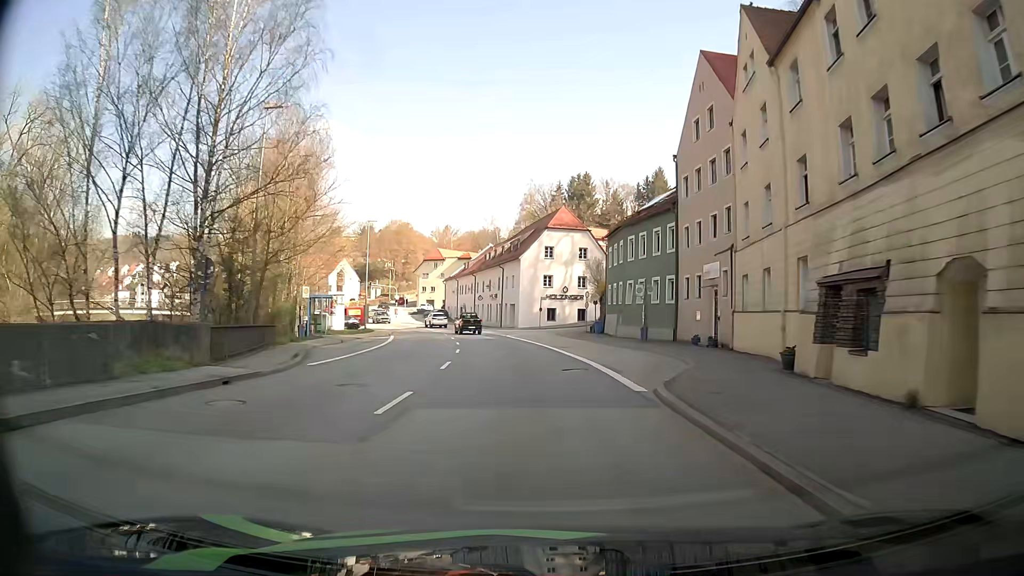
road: primary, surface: asphalt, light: Day
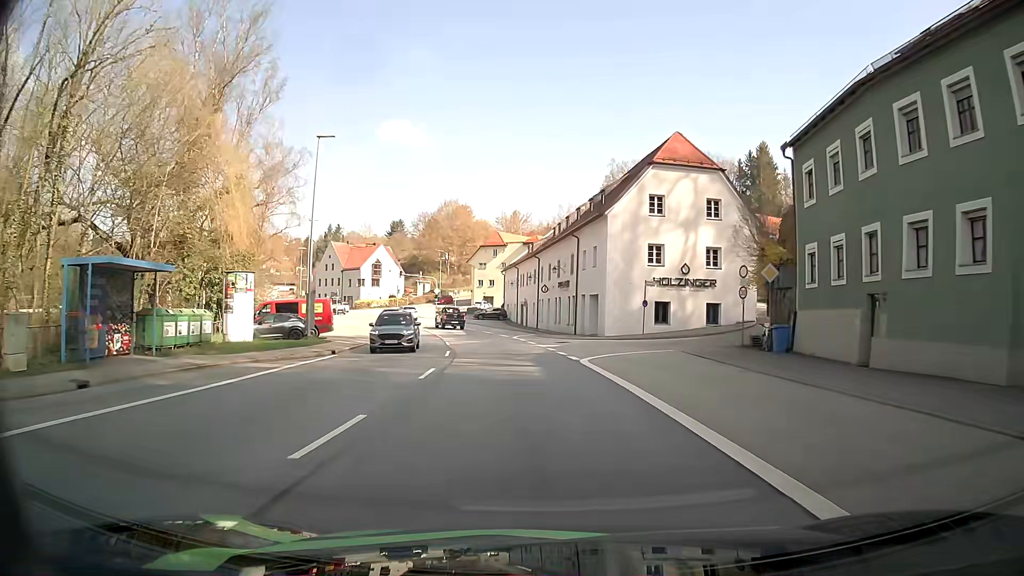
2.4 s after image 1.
(-1.4, +30.9) m; -6°
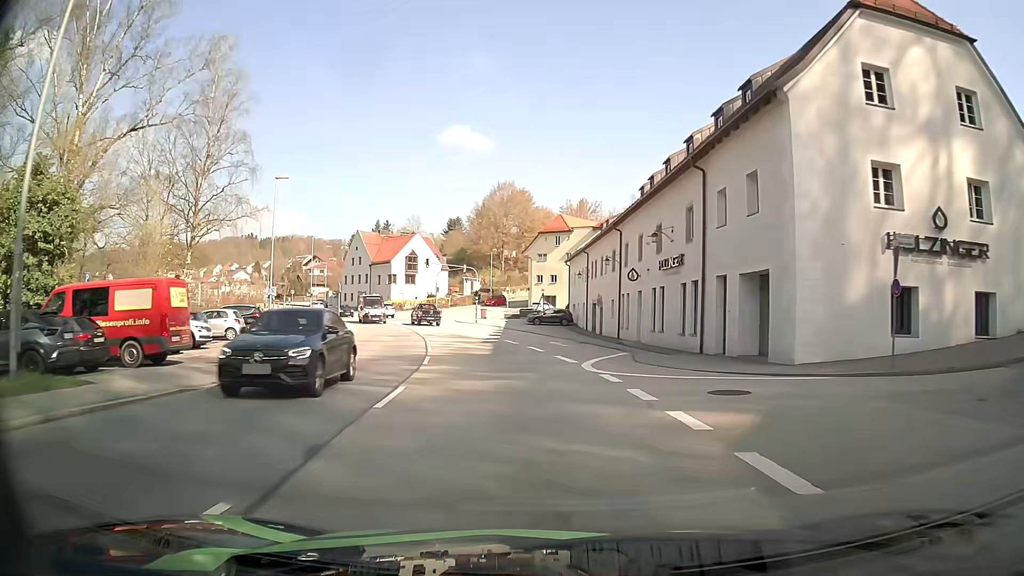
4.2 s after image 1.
(-1.2, +23.1) m; -6°
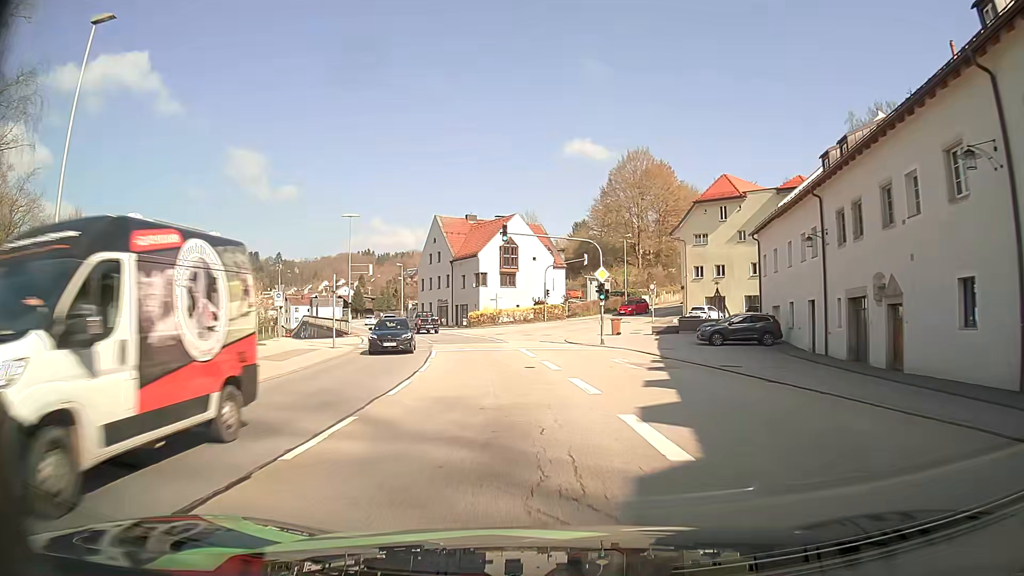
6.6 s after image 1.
(-2.4, +30.7) m; -10°
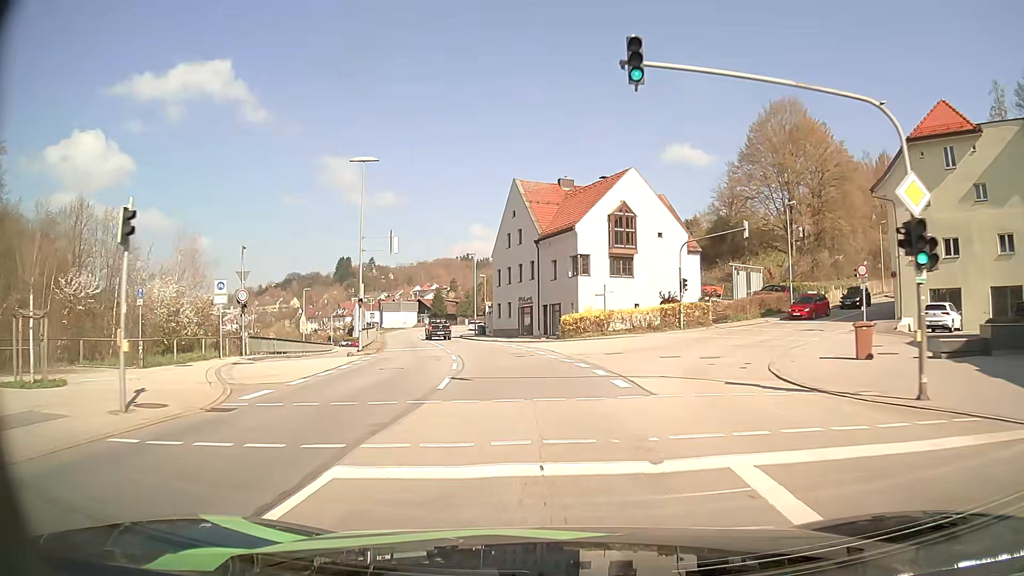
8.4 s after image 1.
(-2.0, +23.3) m; -10°
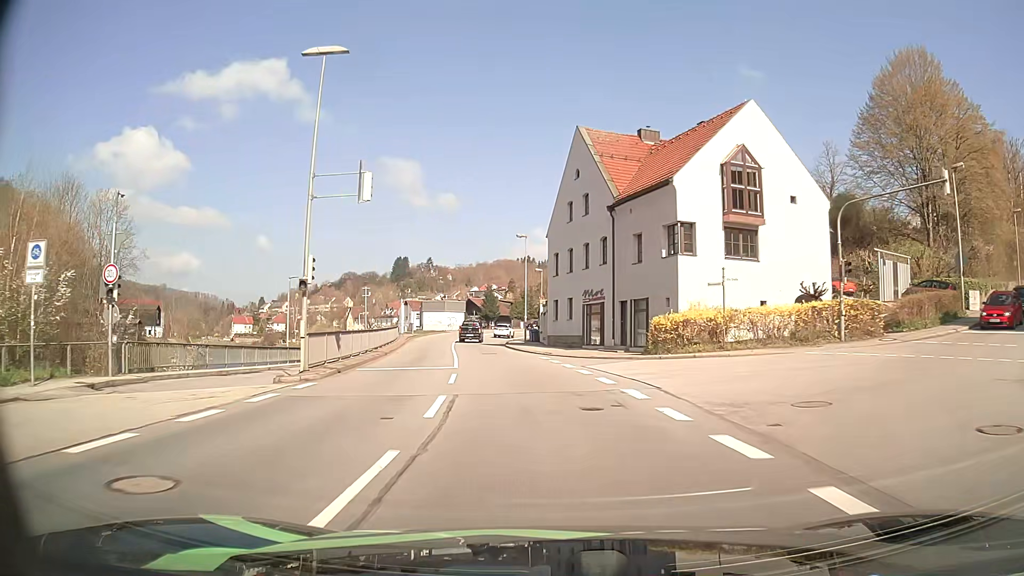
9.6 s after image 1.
(-0.7, +15.8) m; -5°
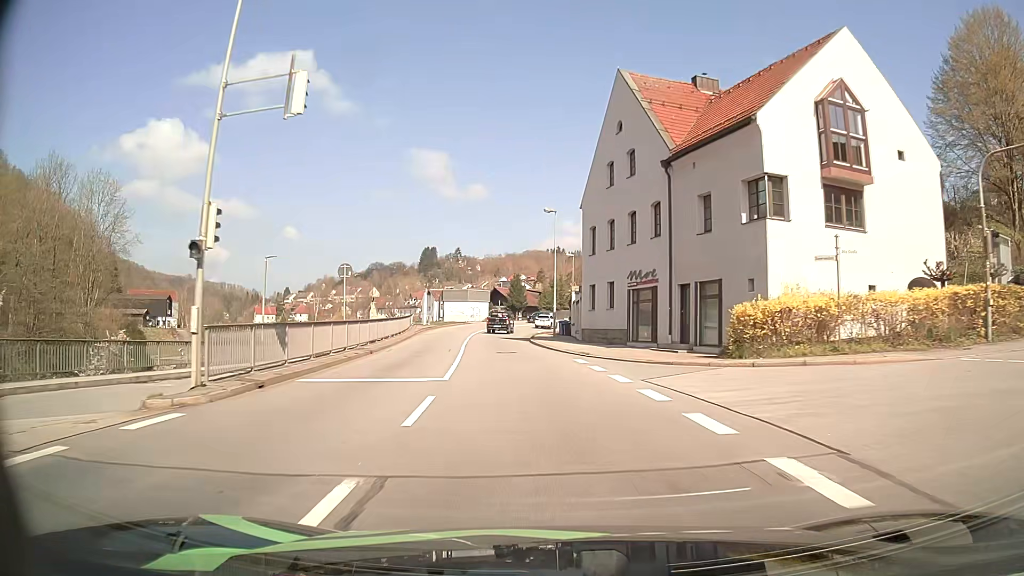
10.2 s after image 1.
(-0.2, +8.1) m; -2°
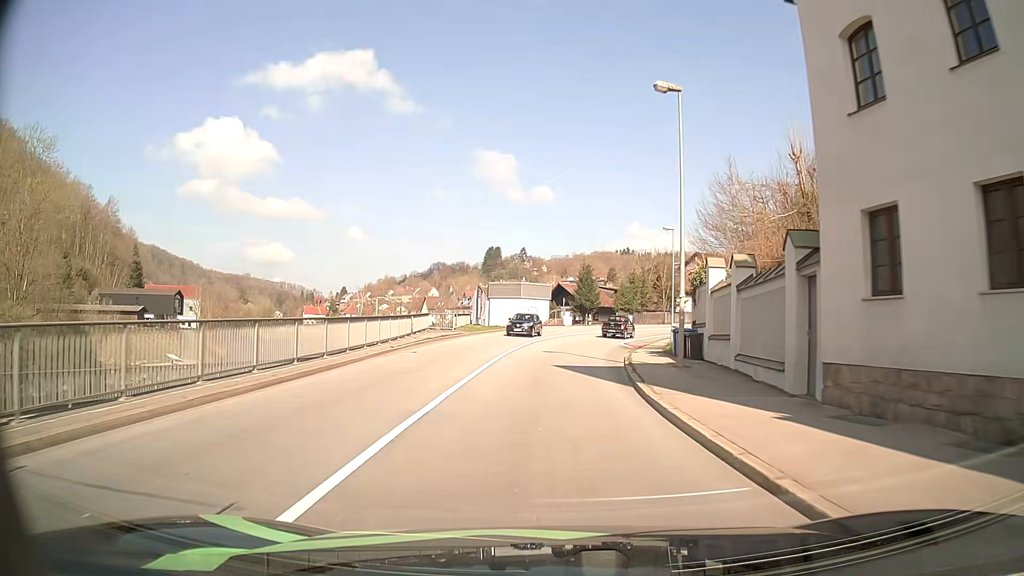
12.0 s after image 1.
(-1.3, +24.2) m; -6°
(0, +10) (0, +20) (+1, +30) (+2, +40) (+4, +50) (+7, +59) (+12, +68) (+18, +76) (+25, +83) (+33, +89) m
